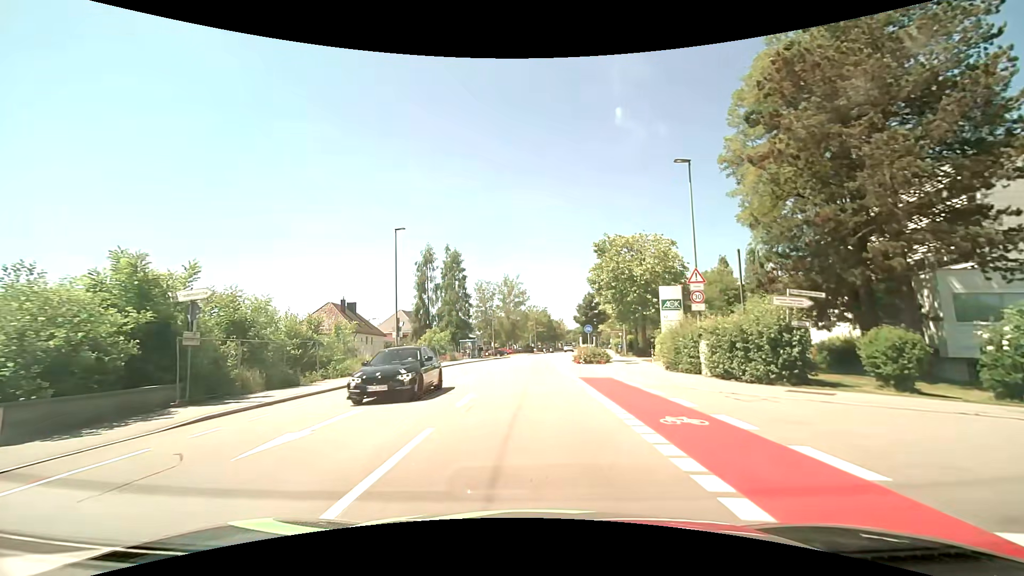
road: tertiary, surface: asphalt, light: Day
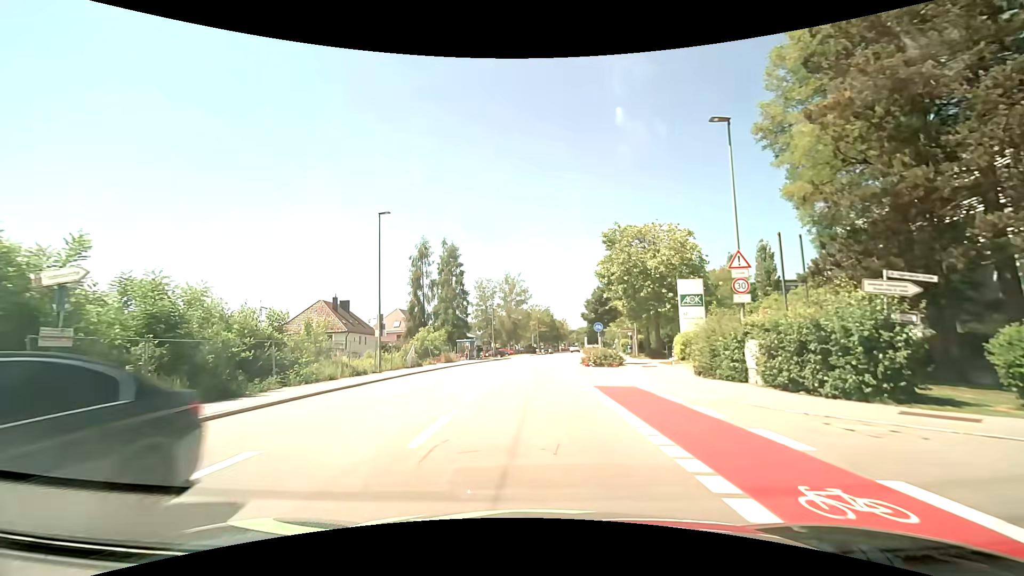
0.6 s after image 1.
(0.0, +4.6) m; +1°
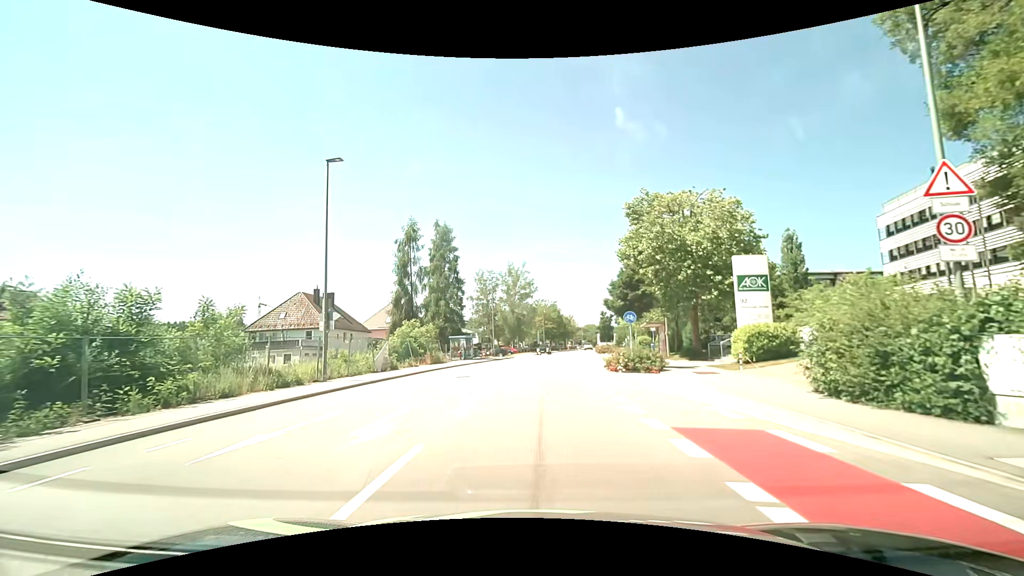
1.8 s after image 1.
(-0.1, +9.1) m; -1°
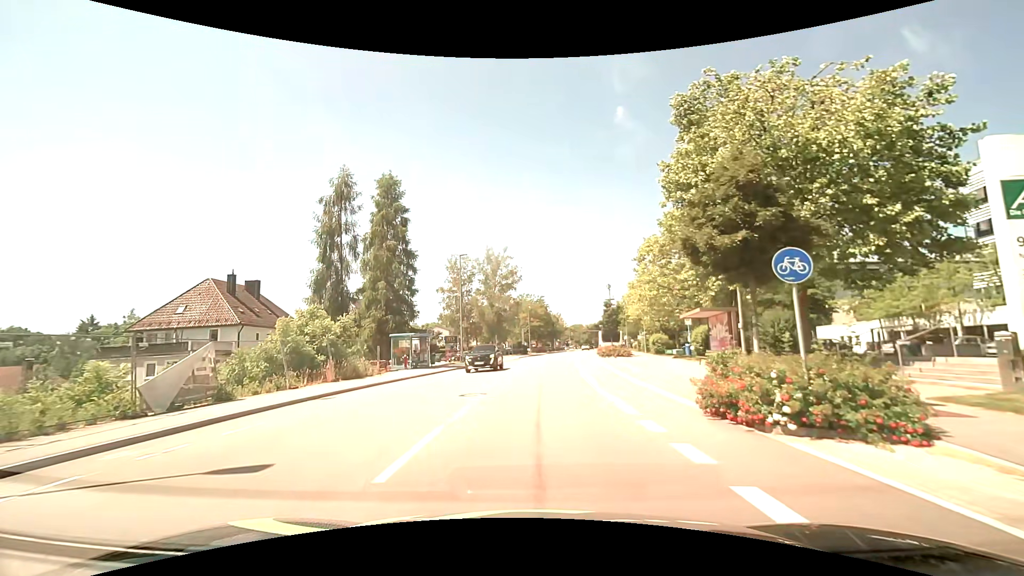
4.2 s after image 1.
(+0.1, +16.4) m; +1°
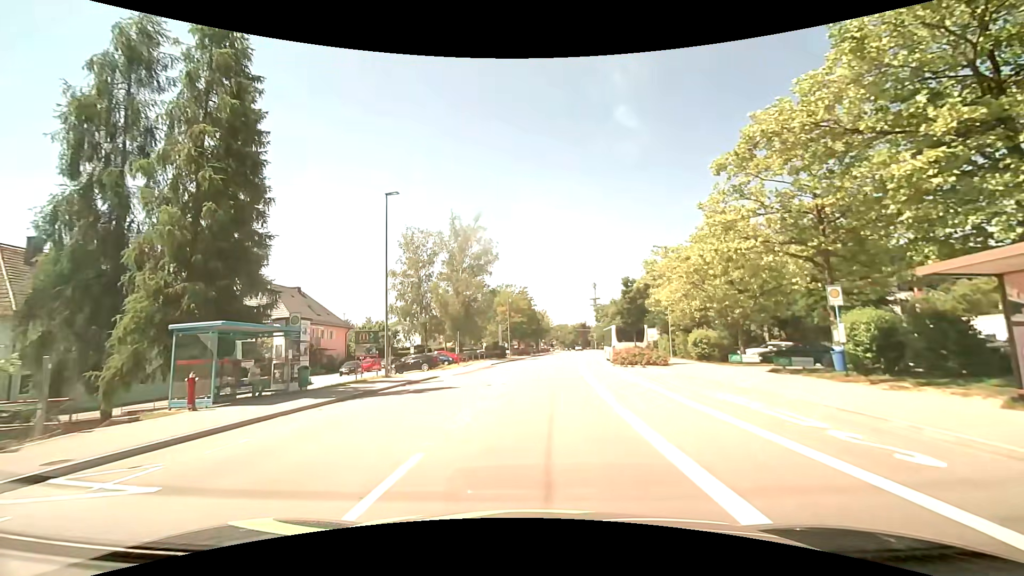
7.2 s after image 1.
(+0.4, +19.5) m; +2°
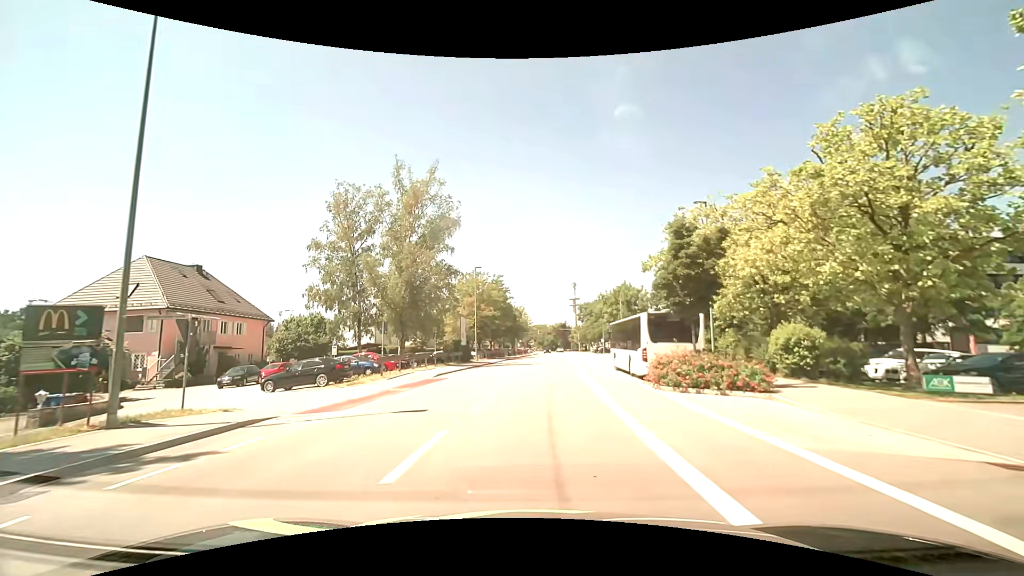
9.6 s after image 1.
(+0.4, +16.1) m; +3°
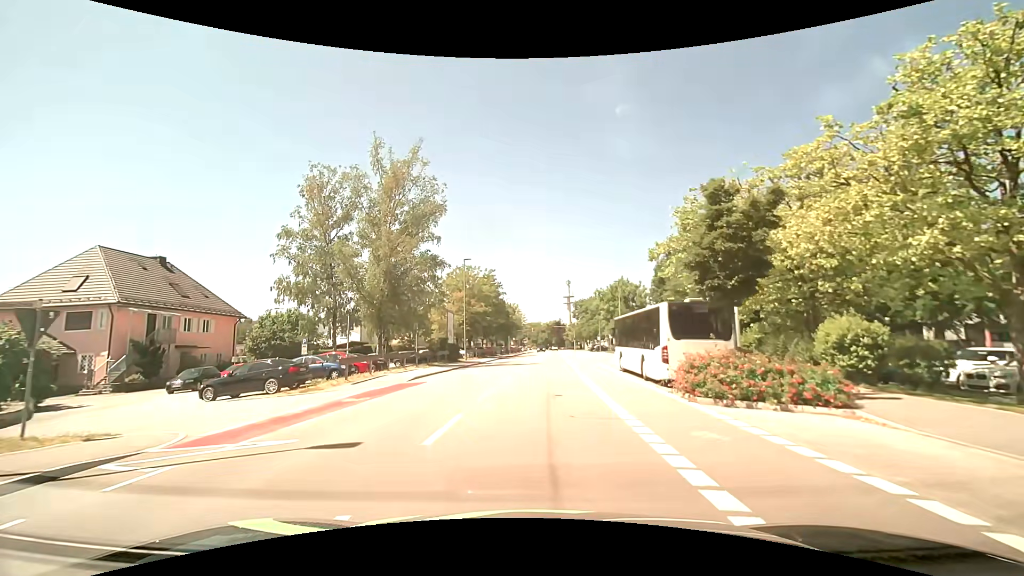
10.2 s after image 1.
(0.0, +4.1) m; 0°
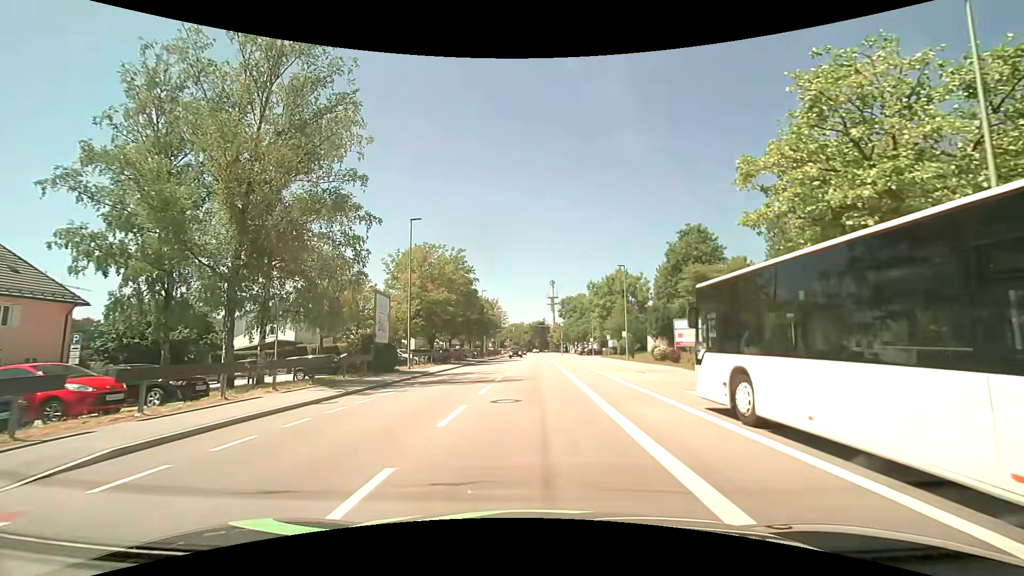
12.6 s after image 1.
(+0.4, +16.4) m; +2°
(0, +10) (0, +20) (+1, +30) (+1, +40) (+1, +50) (+1, +60) (+2, +70) (+2, +80) (+2, +90) (+2, +100) m
